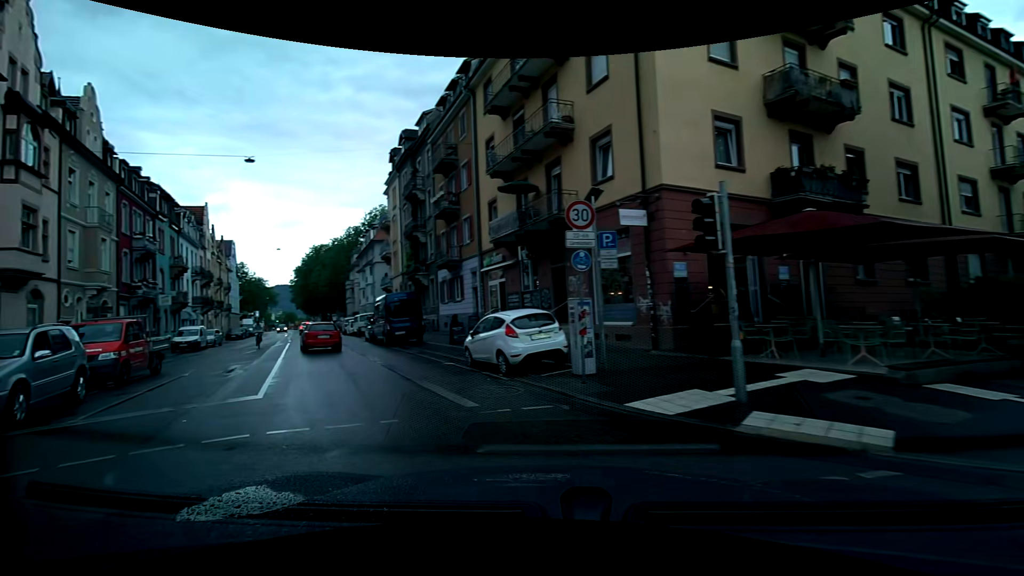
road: residential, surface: asphalt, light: Day
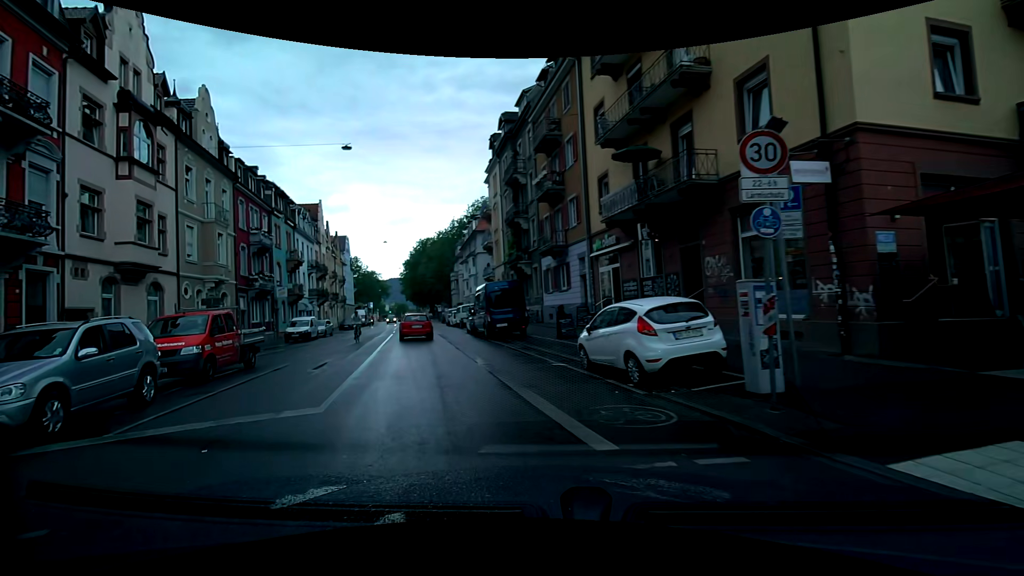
(-0.4, +3.0) m; -13°
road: secondary
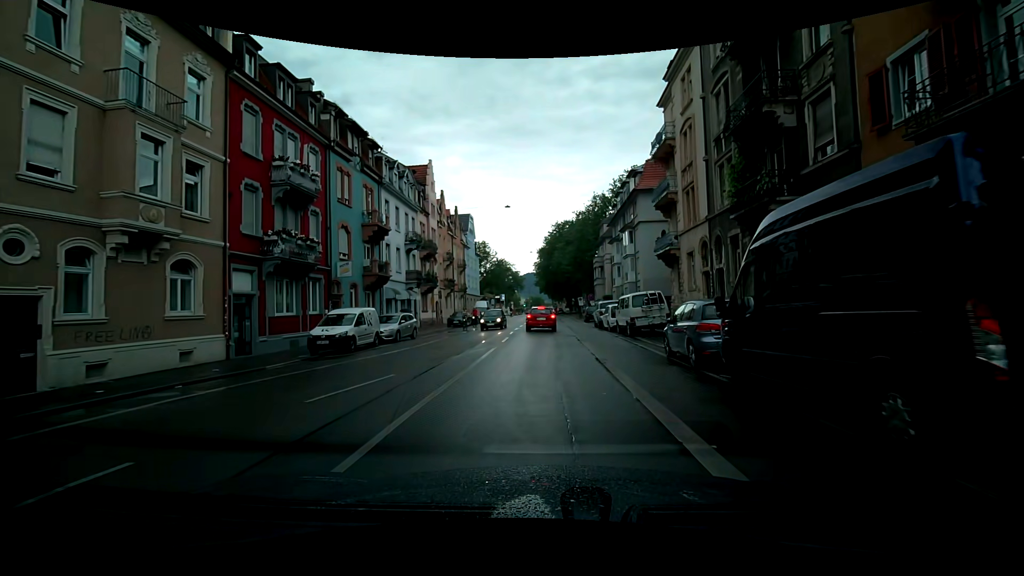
(-5.4, +19.0) m; -20°
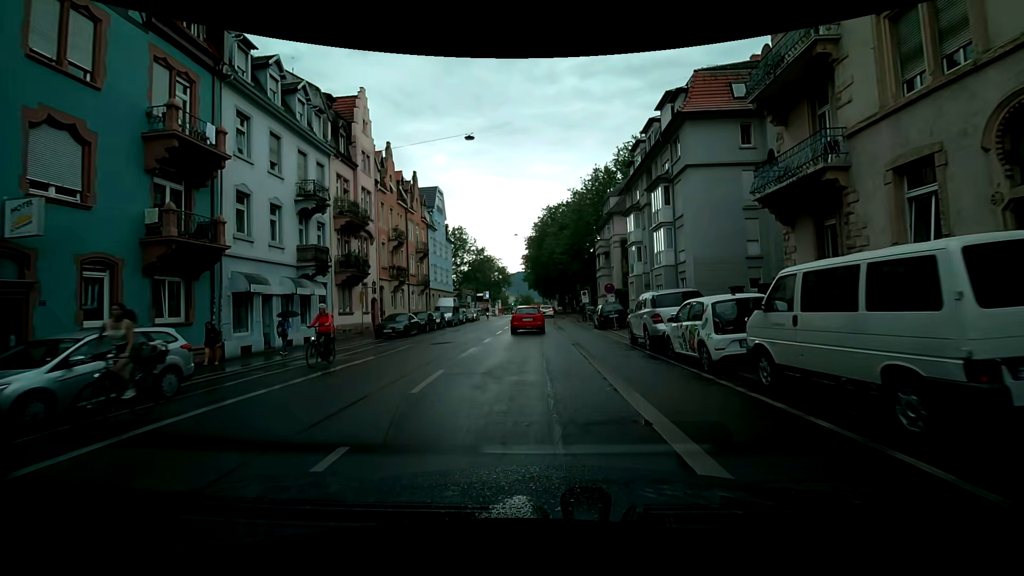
(-0.1, +17.9) m; 0°
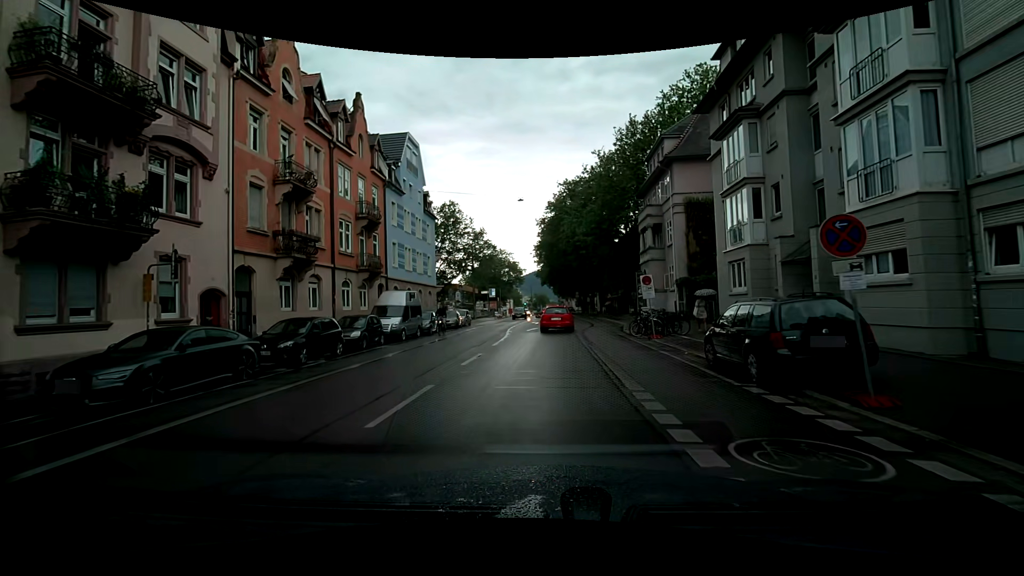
(-0.1, +20.0) m; -1°
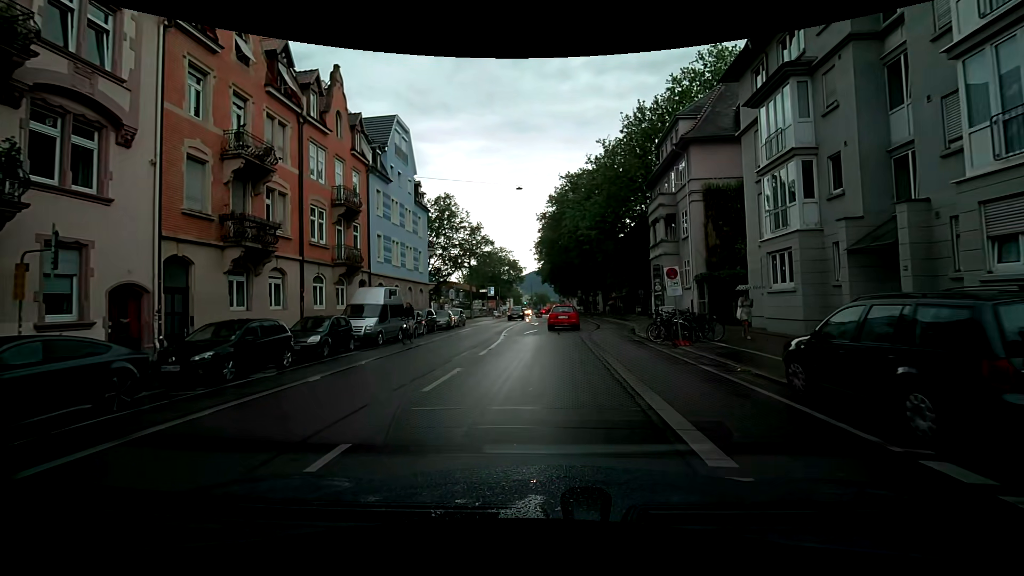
(0.0, +3.8) m; 0°
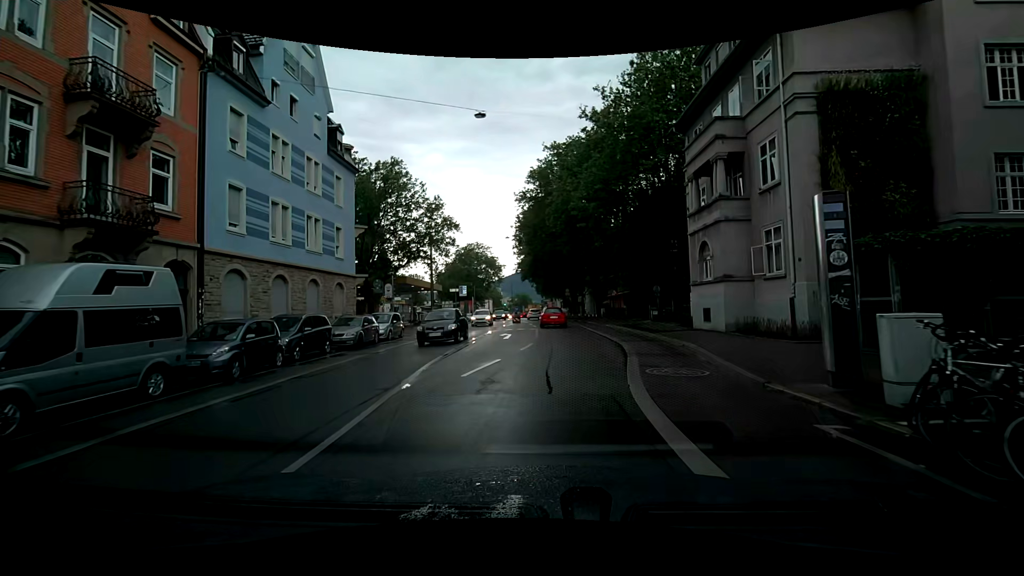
(0.0, +15.0) m; 0°
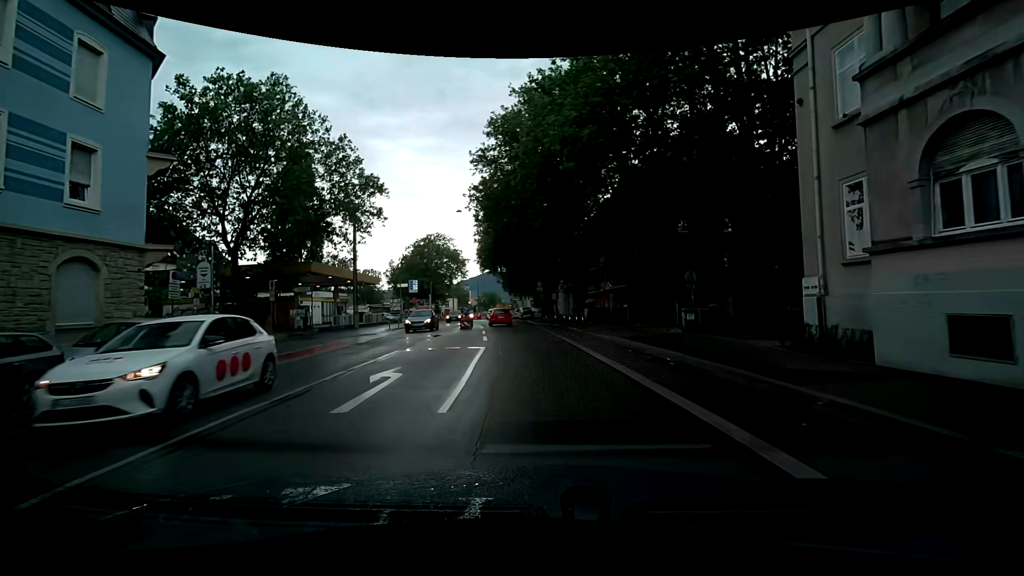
(+0.9, +15.6) m; +5°
(0, +10) (0, +20) (-1, +30) (-2, +40) (-4, +50) (-5, +60) (-6, +70) (-7, +80) (-8, +89) (-9, +99) m
